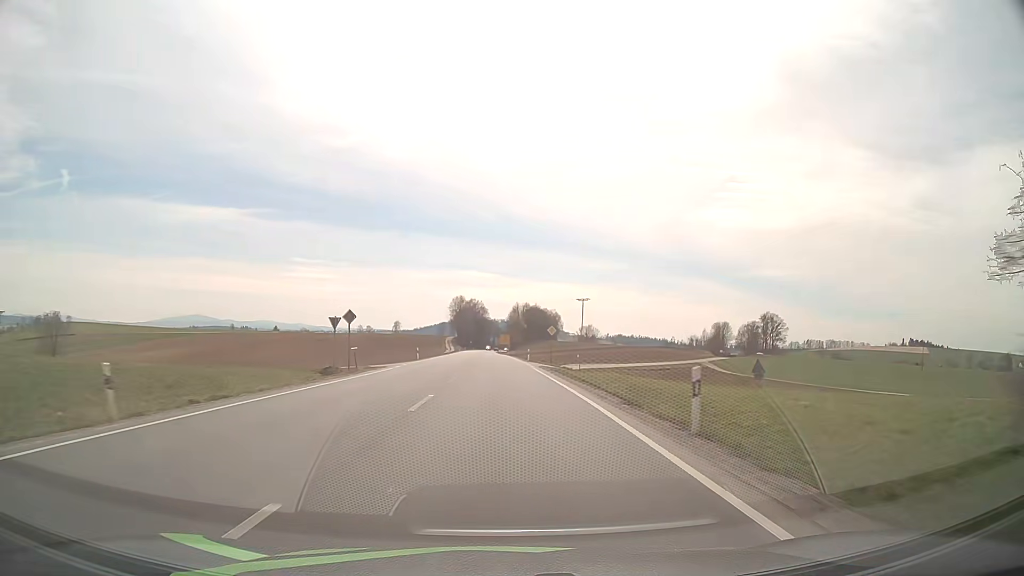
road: primary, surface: asphalt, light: Day
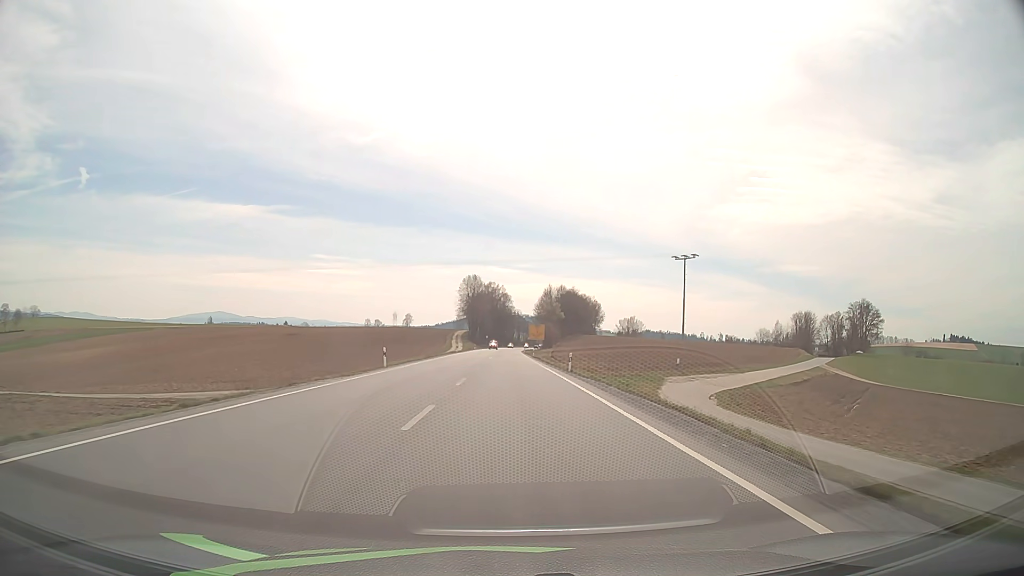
(-1.8, +75.5) m; -2°
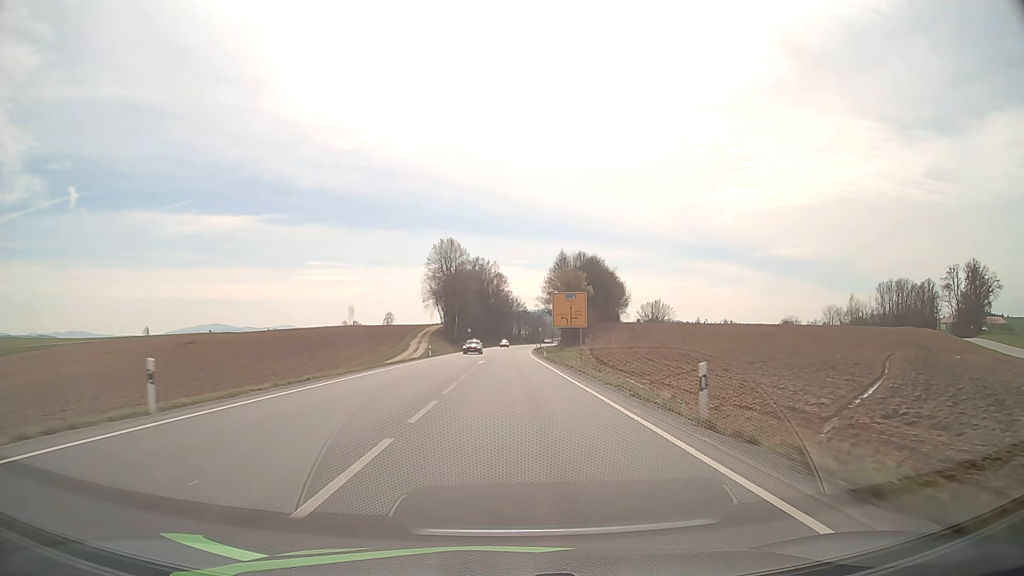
(+0.3, +76.0) m; 0°
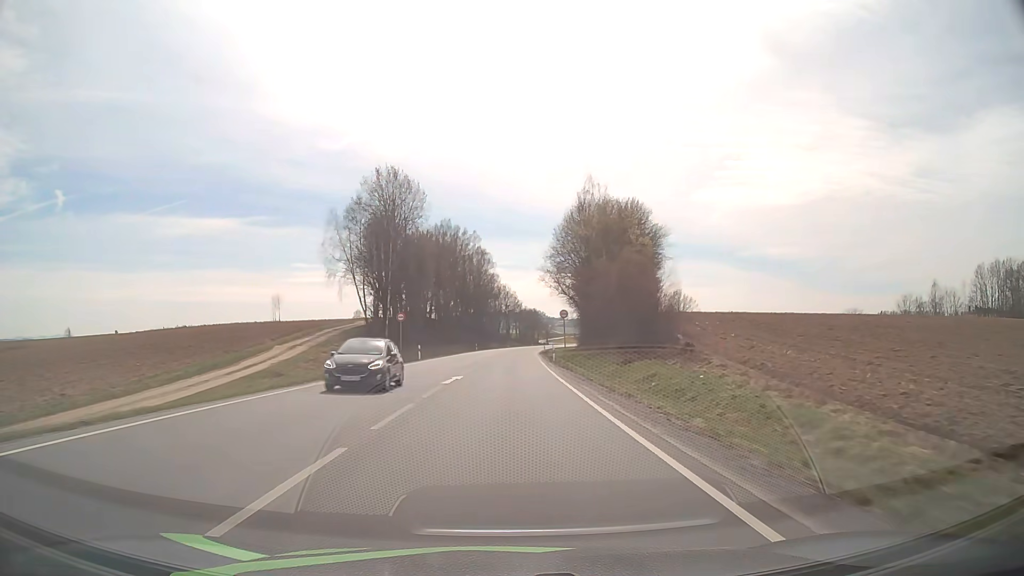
(+0.4, +60.9) m; +1°
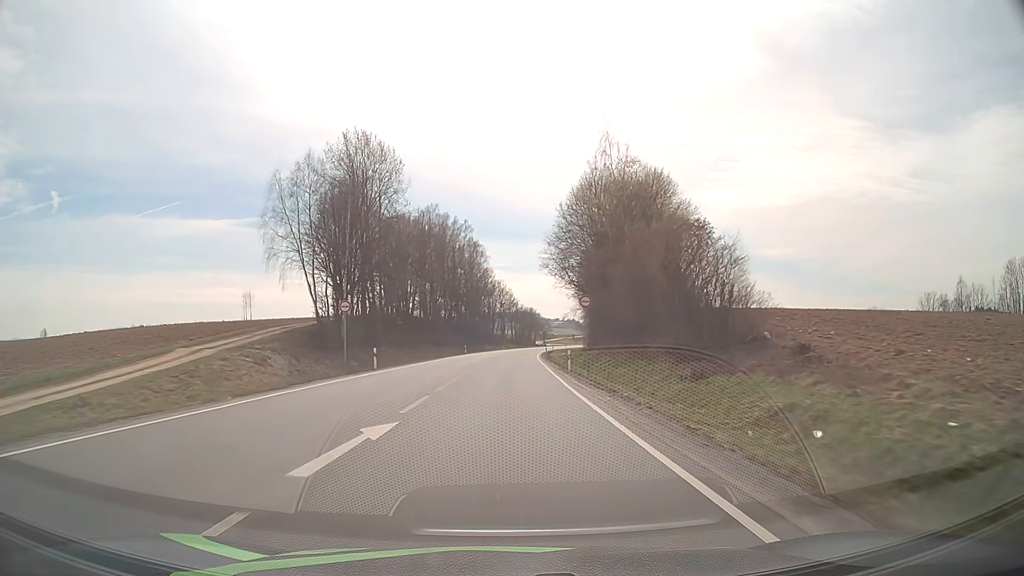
(+0.1, +15.3) m; 0°
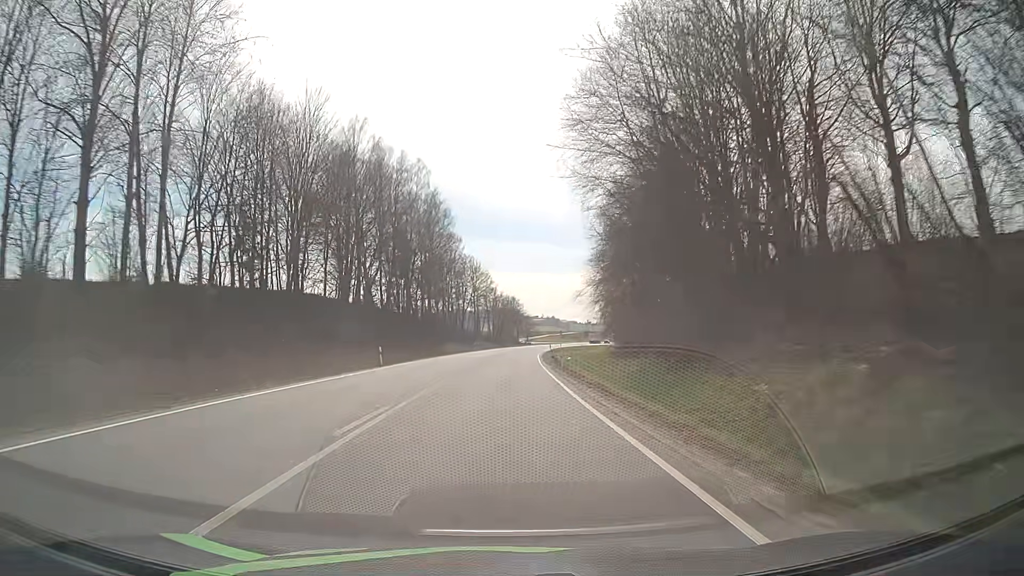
(+0.5, +45.9) m; +2°
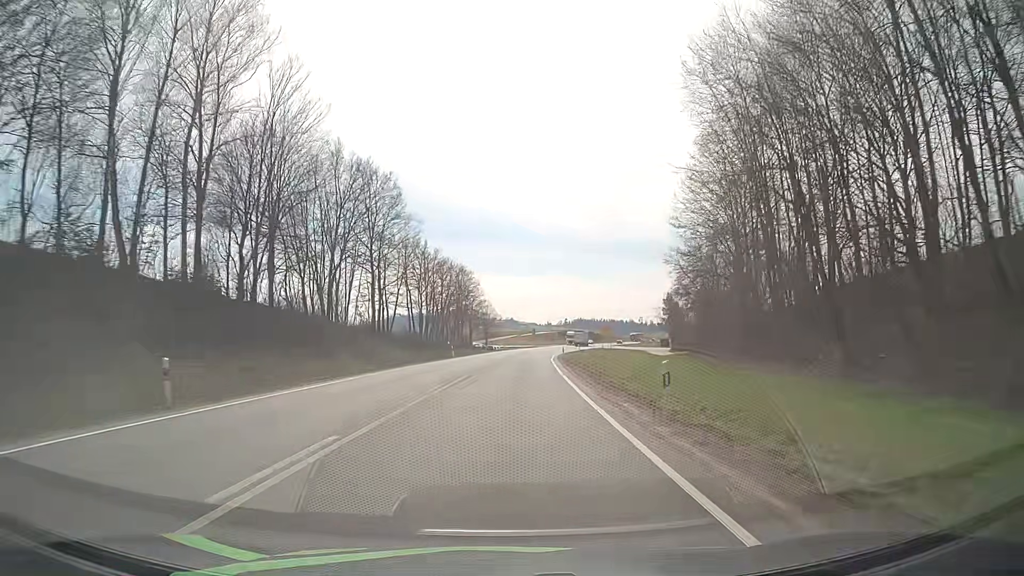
(+2.0, +76.0) m; +4°
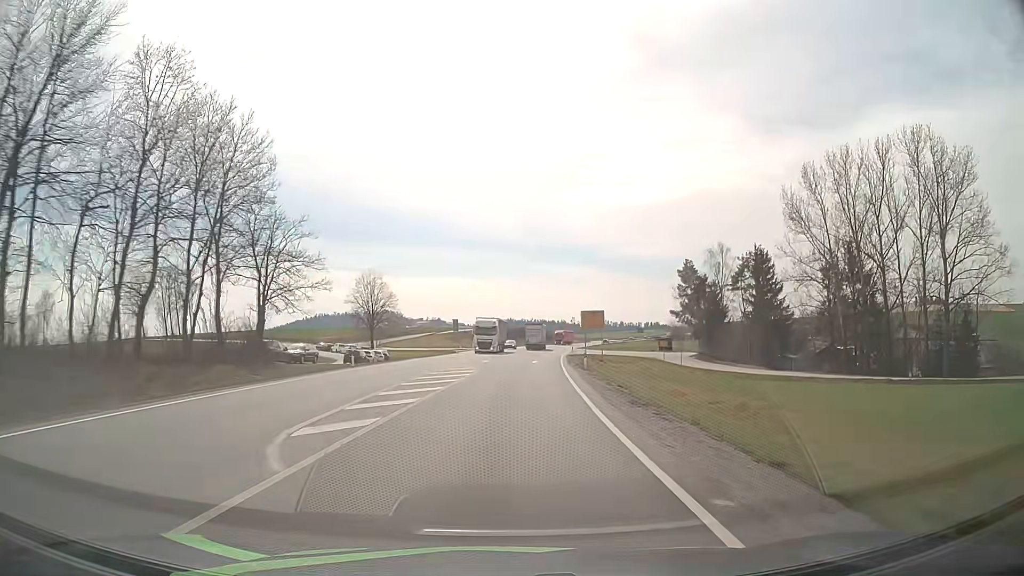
(+3.6, +75.0) m; +6°
(0, +10) (0, +20) (+1, +30) (+1, +40) (+2, +50) (+3, +60) (+4, +70) (+5, +80) (+6, +90) (+7, +100) m
